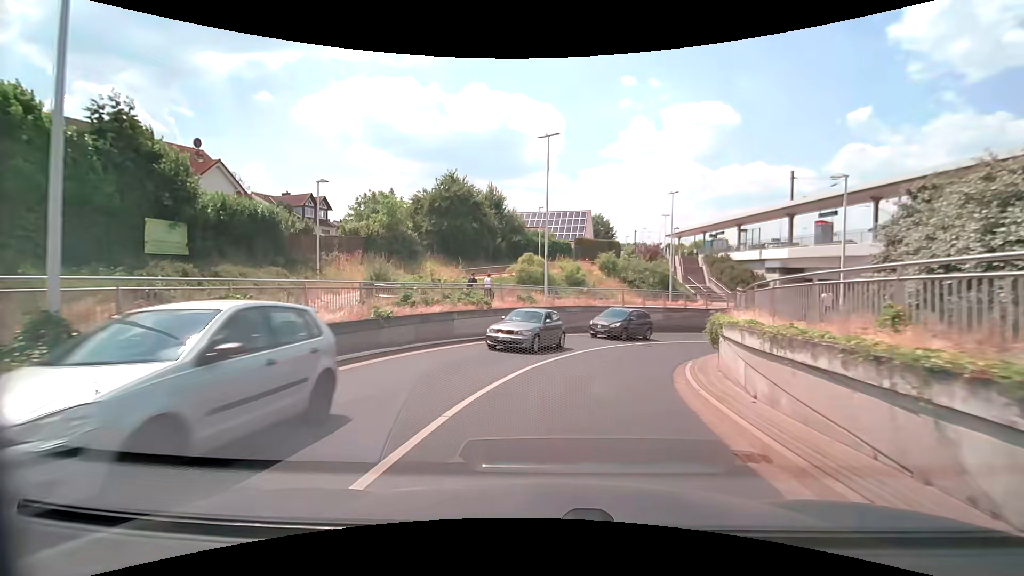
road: tertiary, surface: asphalt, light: Day
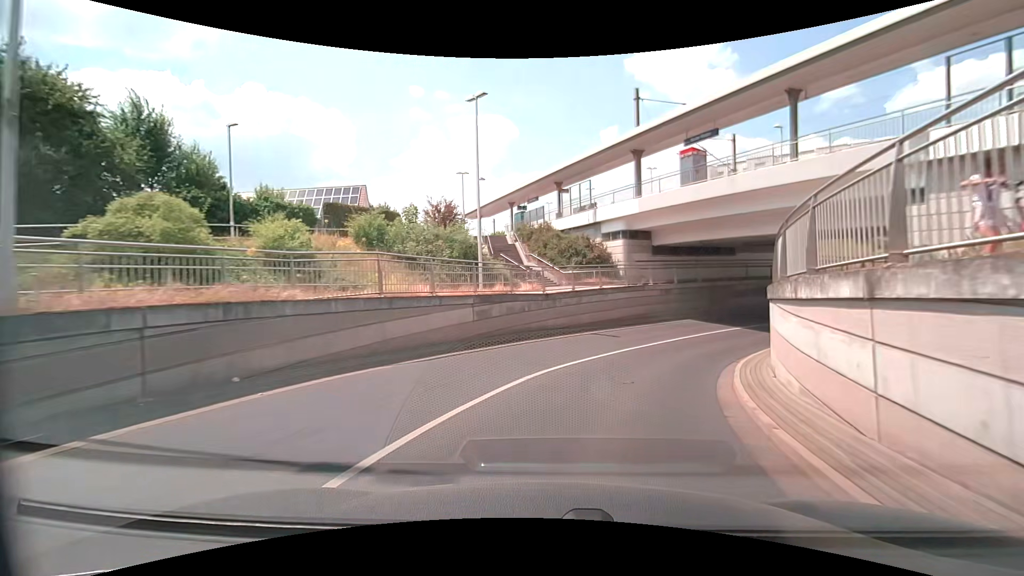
(+3.6, +20.2) m; +22°
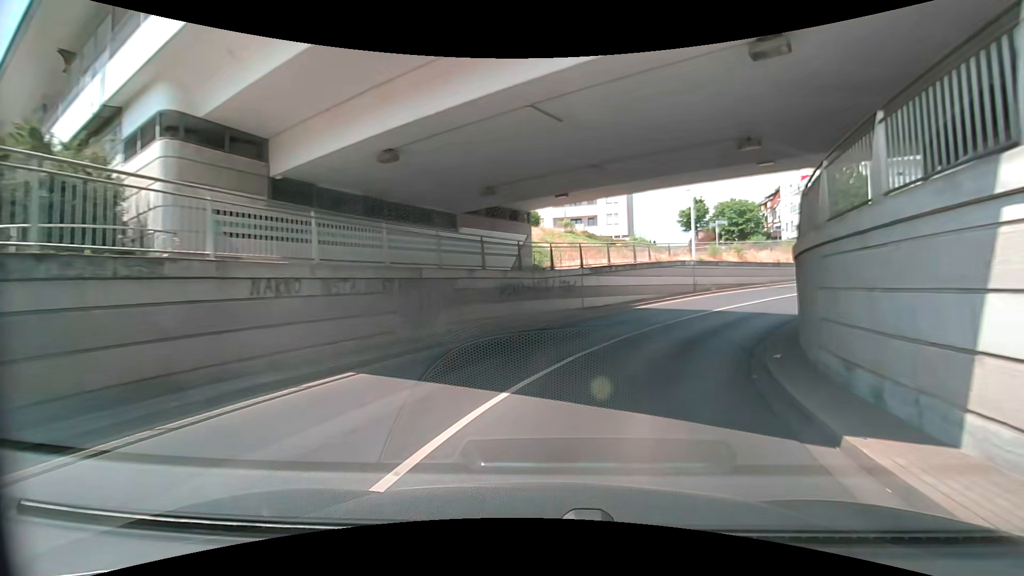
(+6.0, +20.8) m; +32°
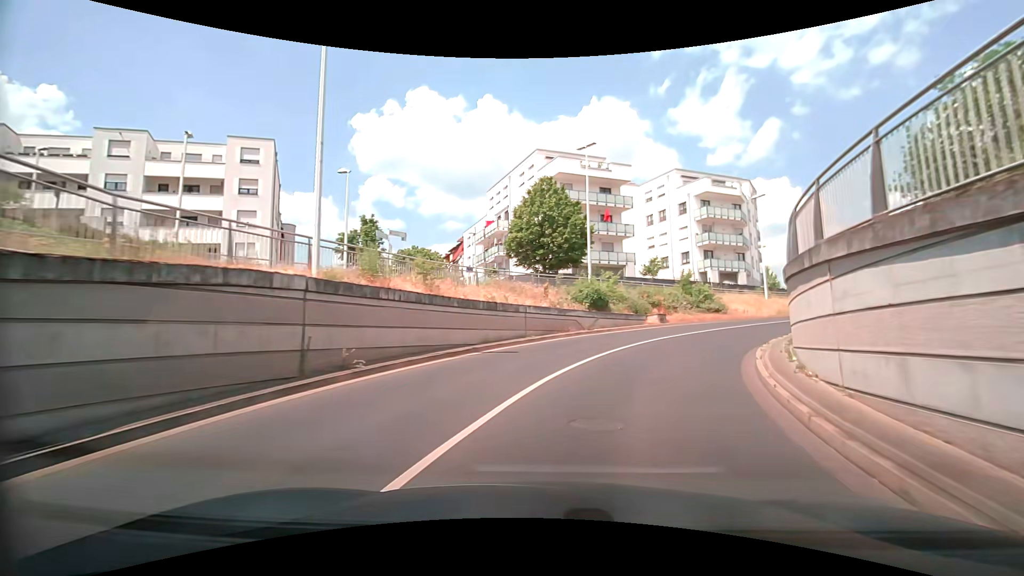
(+4.4, +21.9) m; +22°
